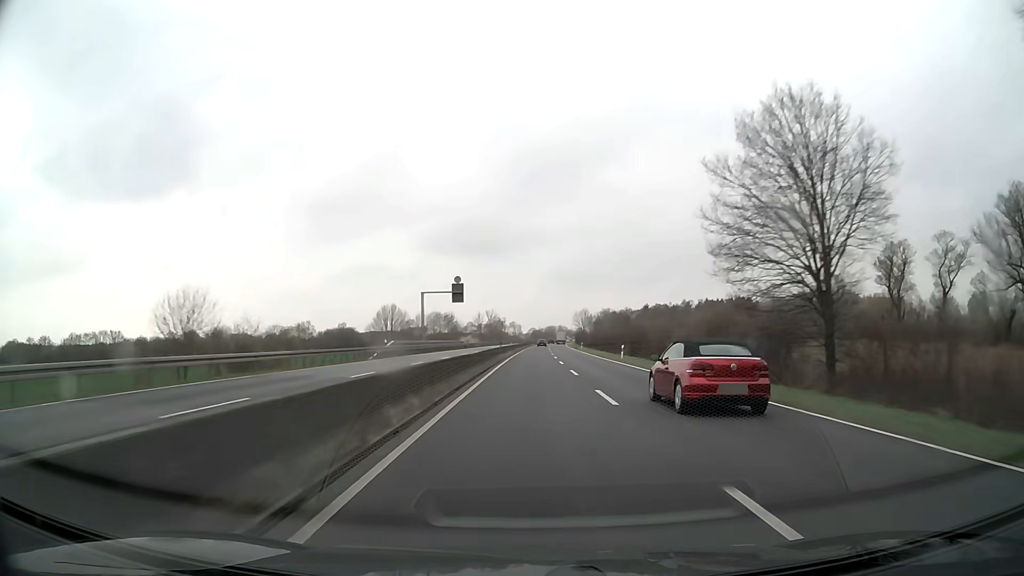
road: trunk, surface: asphalt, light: Day
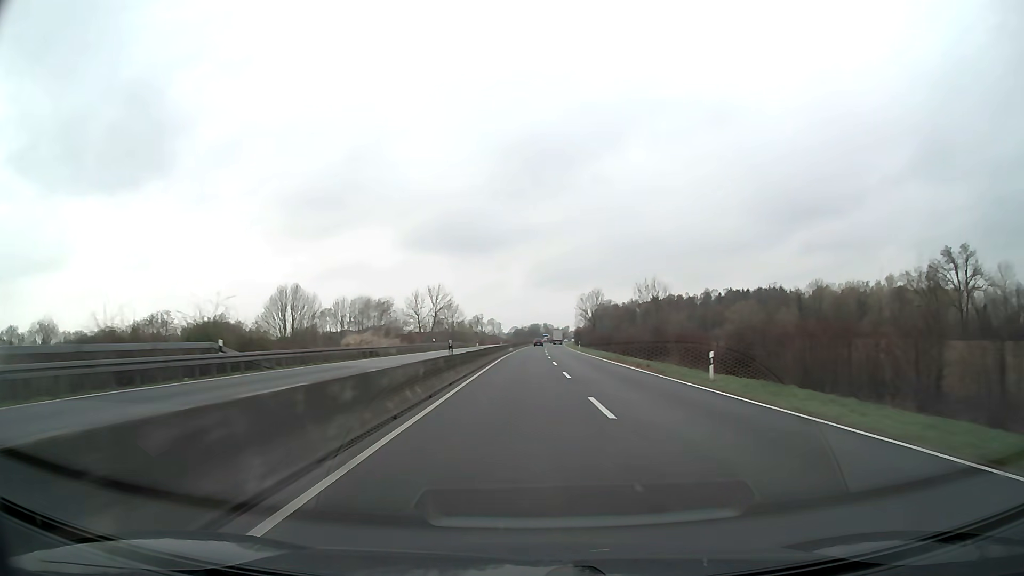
(+1.0, +74.7) m; +1°
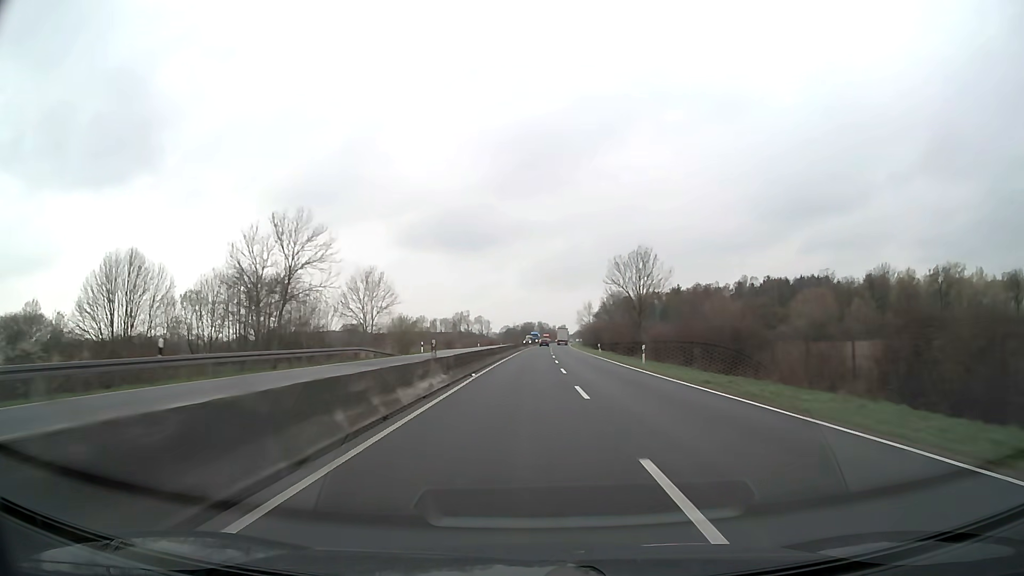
(+0.4, +56.5) m; +1°
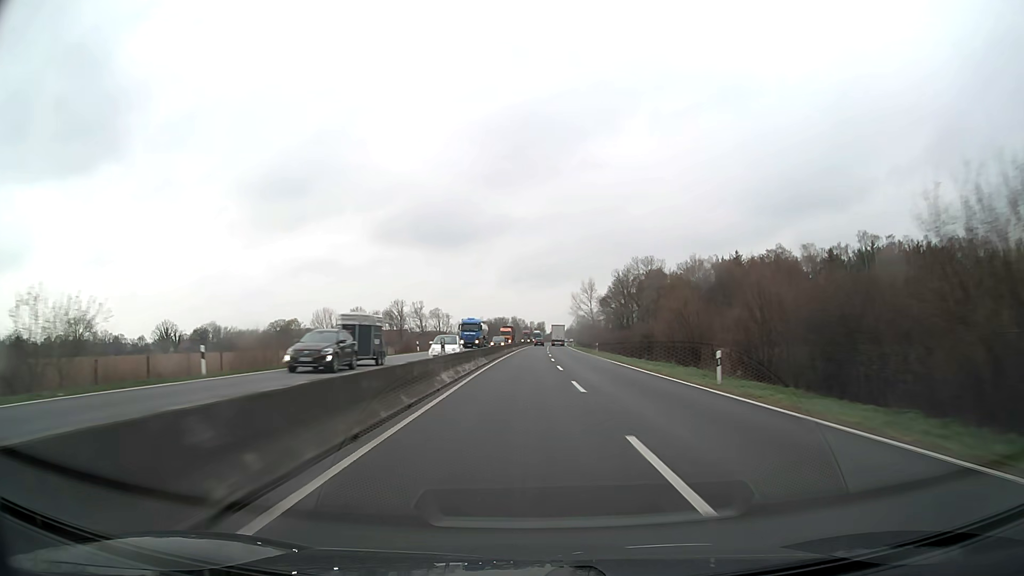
(+1.6, +94.7) m; +2°
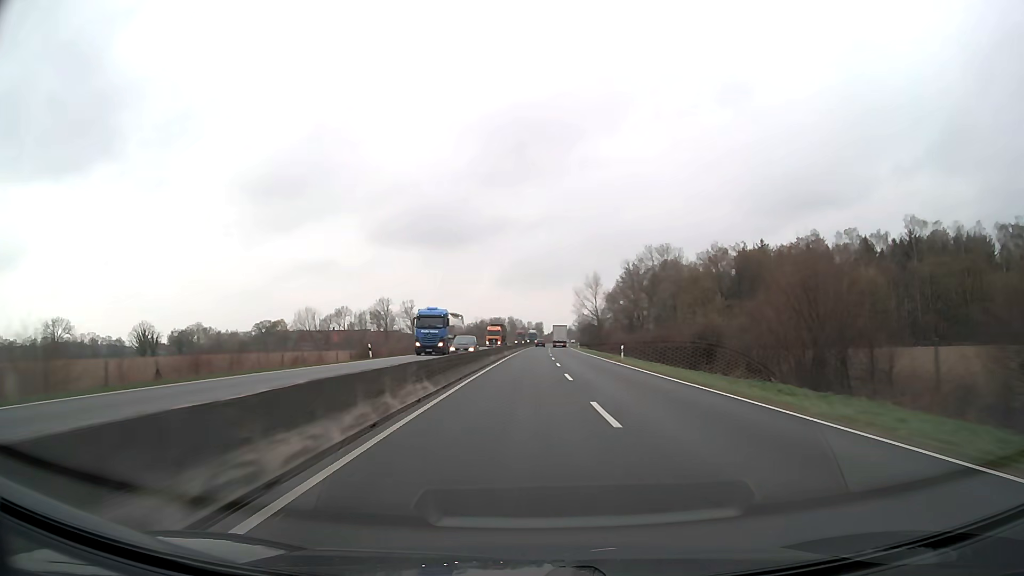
(0.0, +19.0) m; 0°
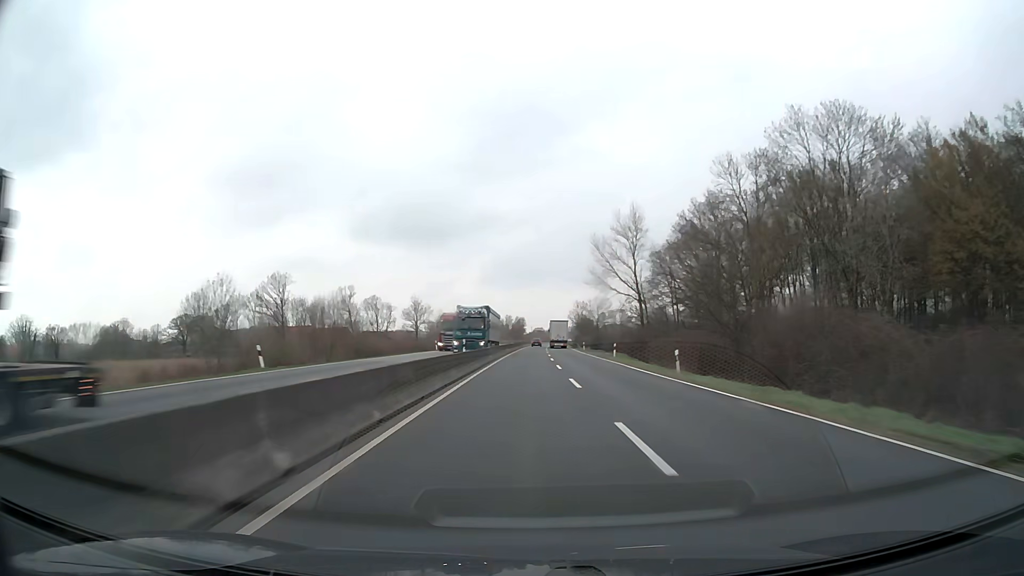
(+1.0, +76.0) m; +2°
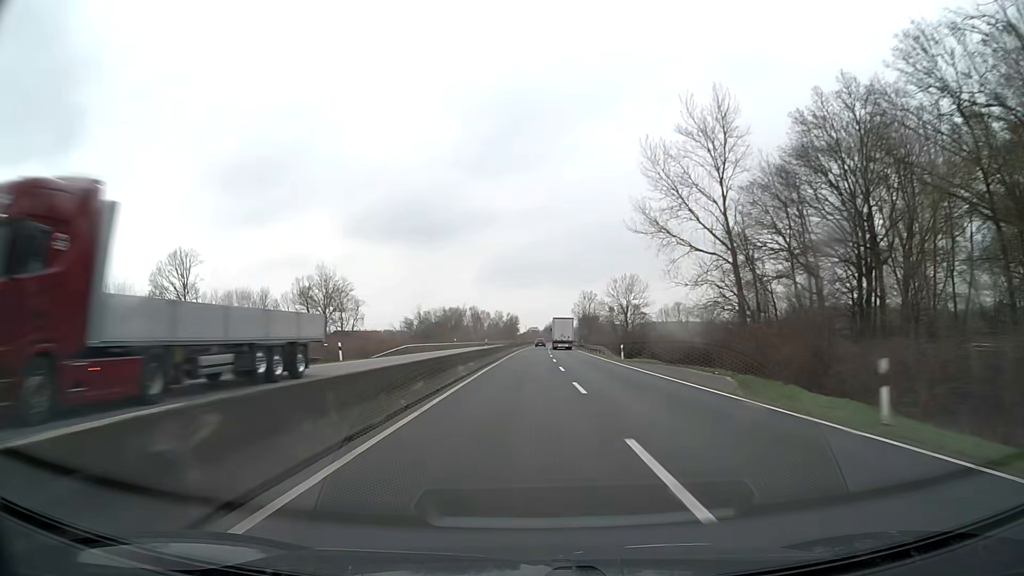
(+0.2, +37.8) m; +1°
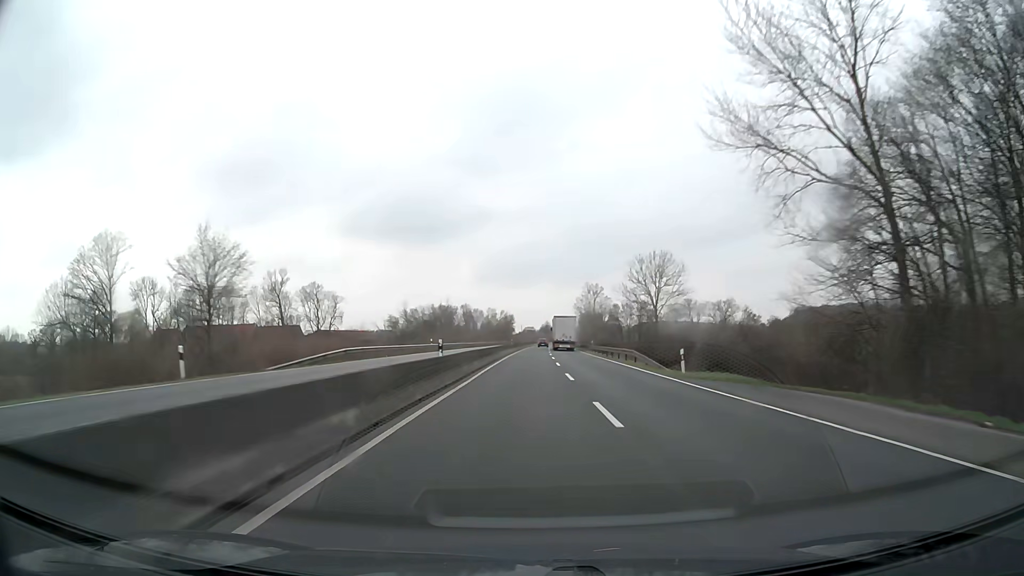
(0.0, +18.7) m; 0°
(0, +10) (0, +20) (0, +30) (0, +40) (0, +50) (+1, +60) (+1, +70) (+1, +80) (+1, +90) (+2, +100) m
